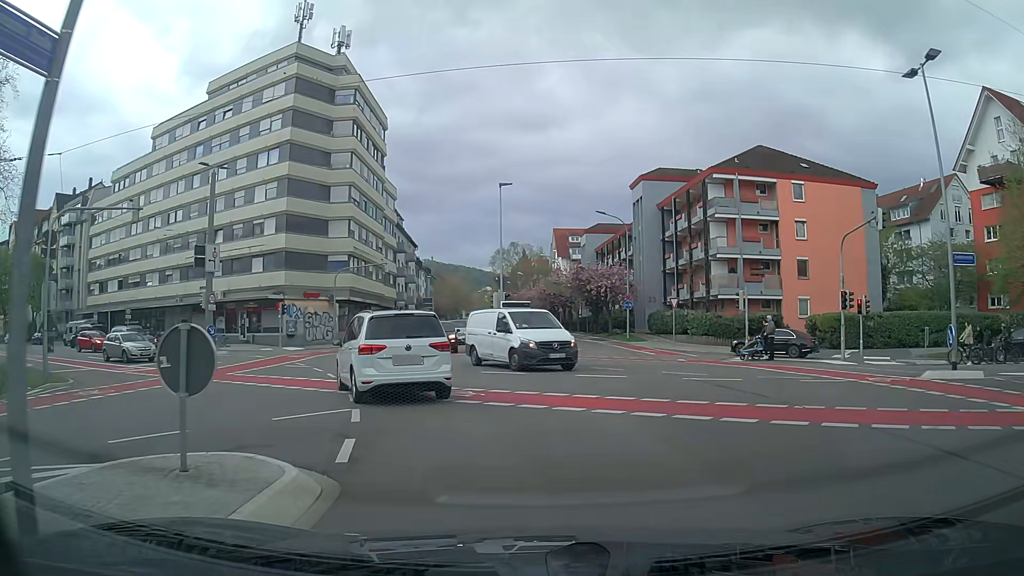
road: secondary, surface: asphalt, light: Day
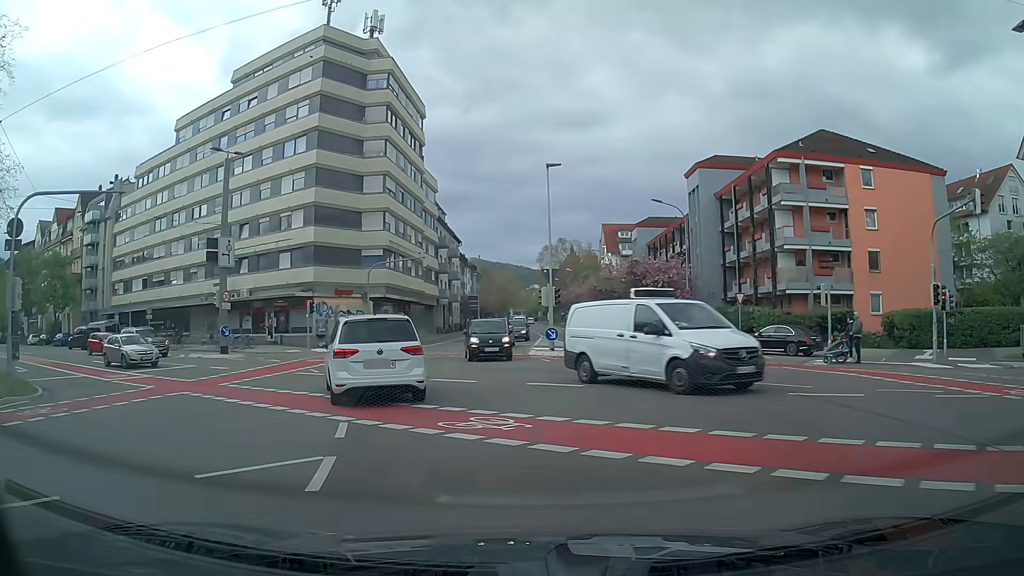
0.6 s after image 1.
(-0.2, +4.1) m; -5°
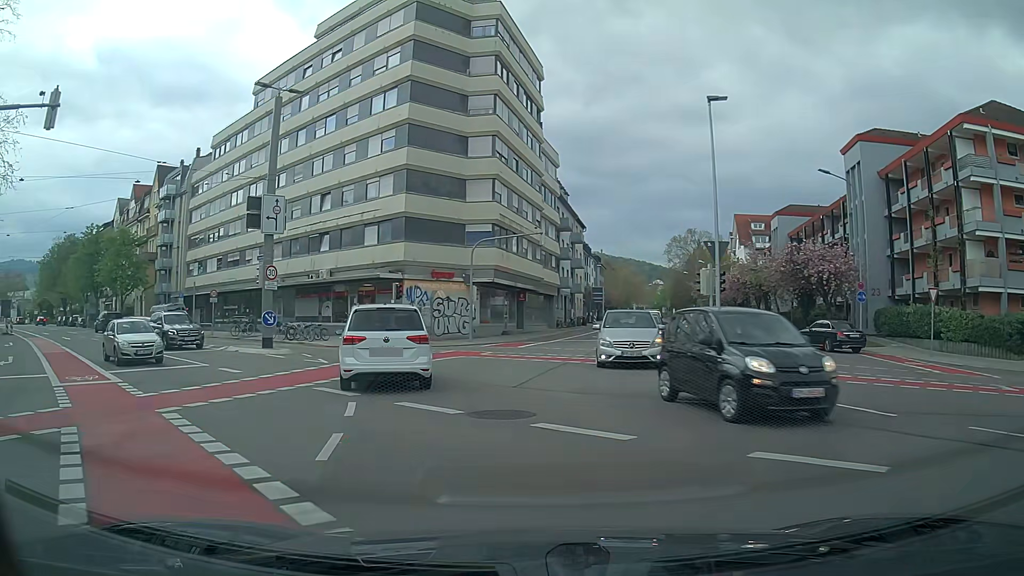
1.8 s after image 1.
(-0.8, +8.9) m; -10°
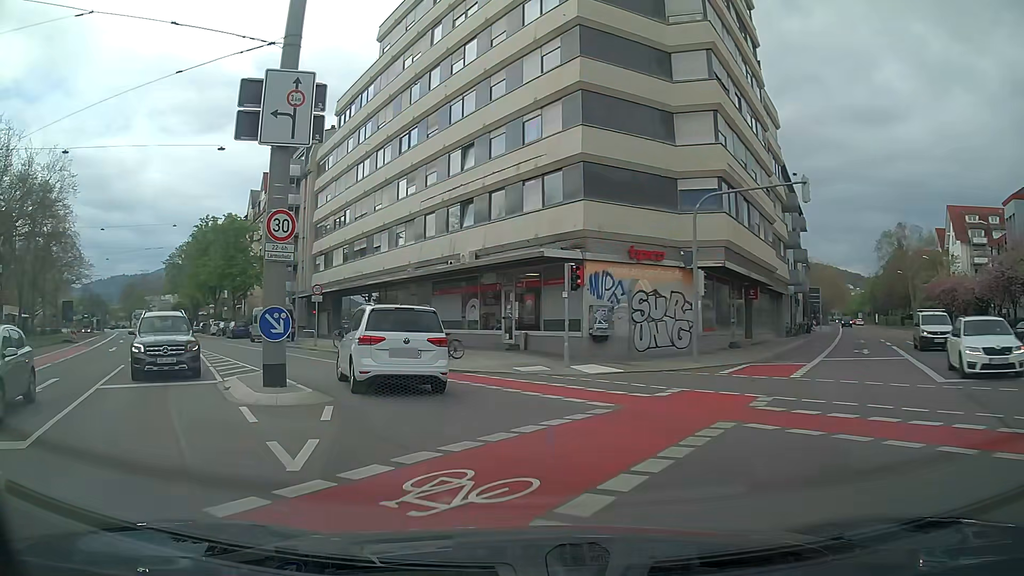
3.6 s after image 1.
(-2.0, +14.5) m; -16°
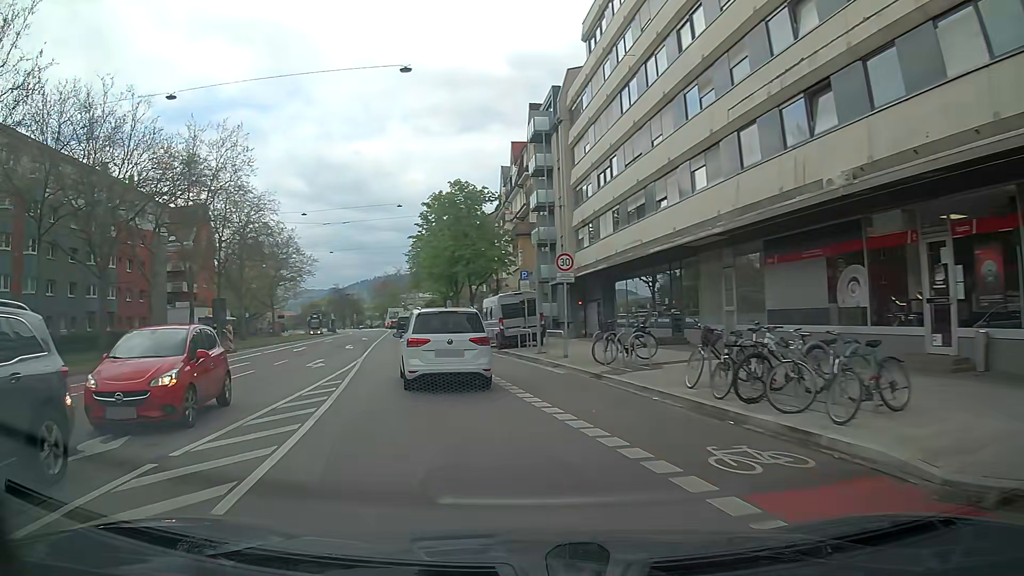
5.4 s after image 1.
(-3.0, +14.8) m; -24°
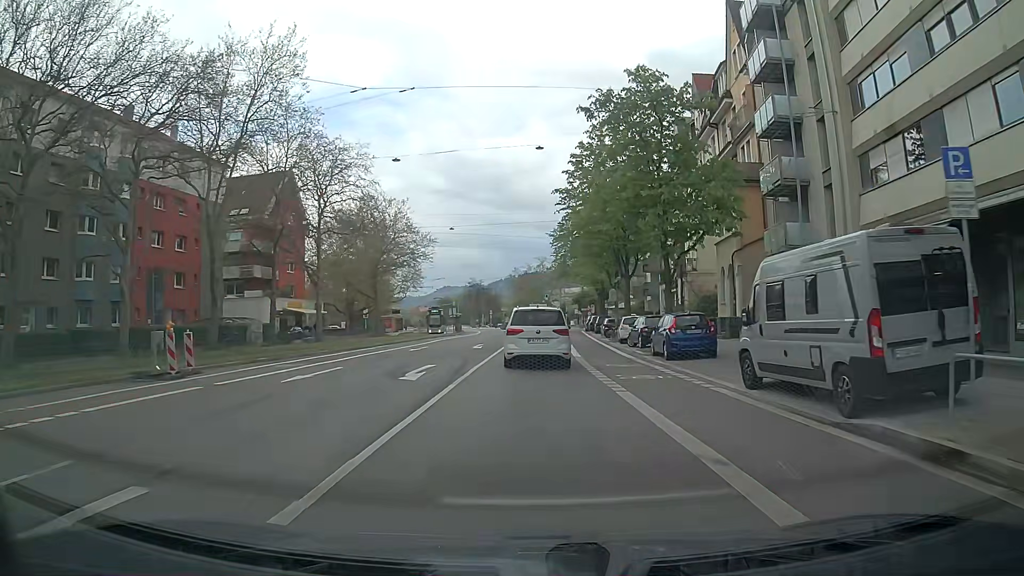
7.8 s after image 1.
(-3.2, +21.5) m; -10°
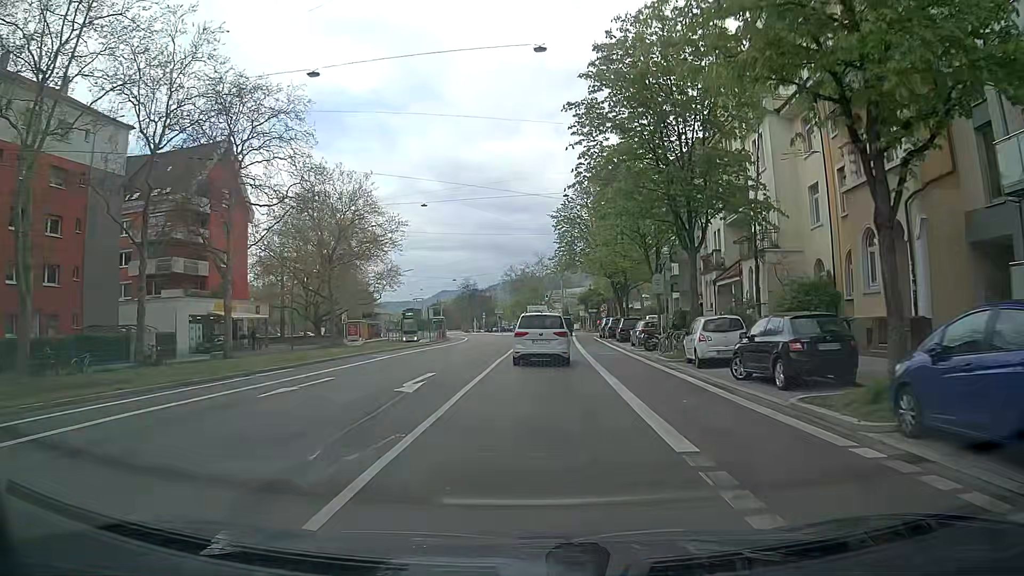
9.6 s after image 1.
(-0.1, +17.2) m; 0°
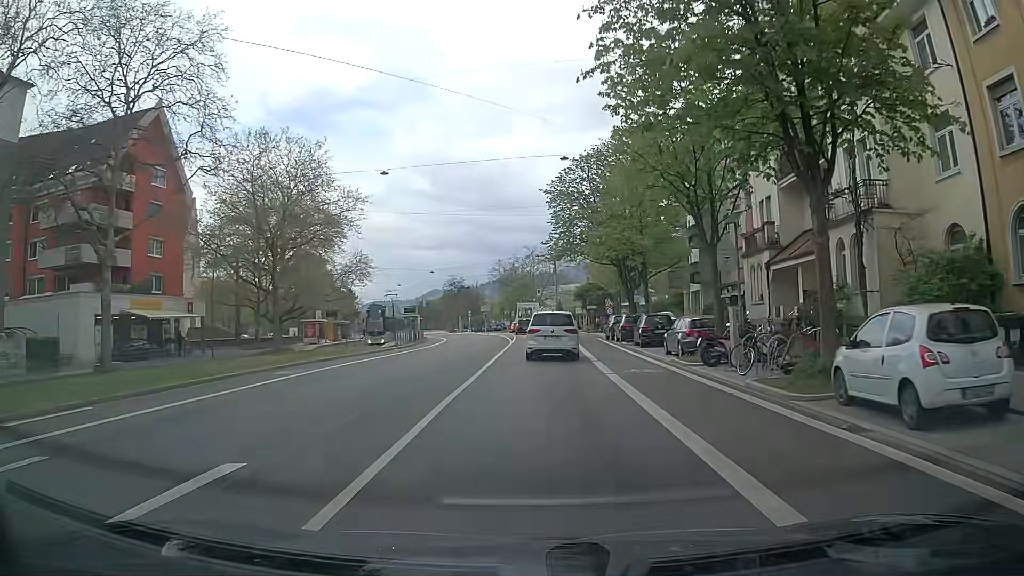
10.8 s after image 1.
(+0.1, +11.8) m; +1°
(0, +10) (0, +20) (+1, +30) (+1, +40) (+1, +50) (+2, +60) (+2, +70) (+2, +80) (+2, +90) (0, +100) m
